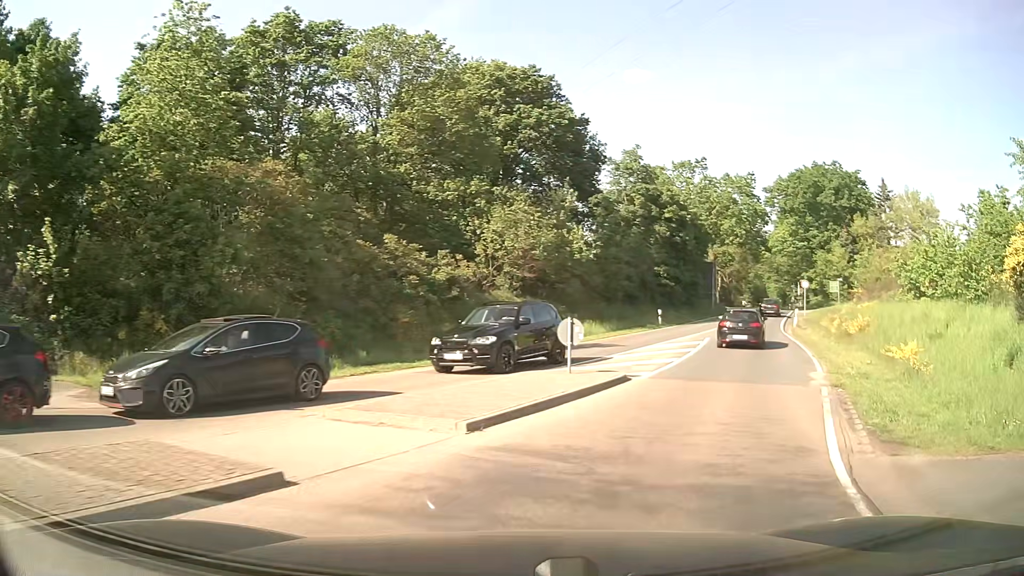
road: secondary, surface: asphalt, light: Day
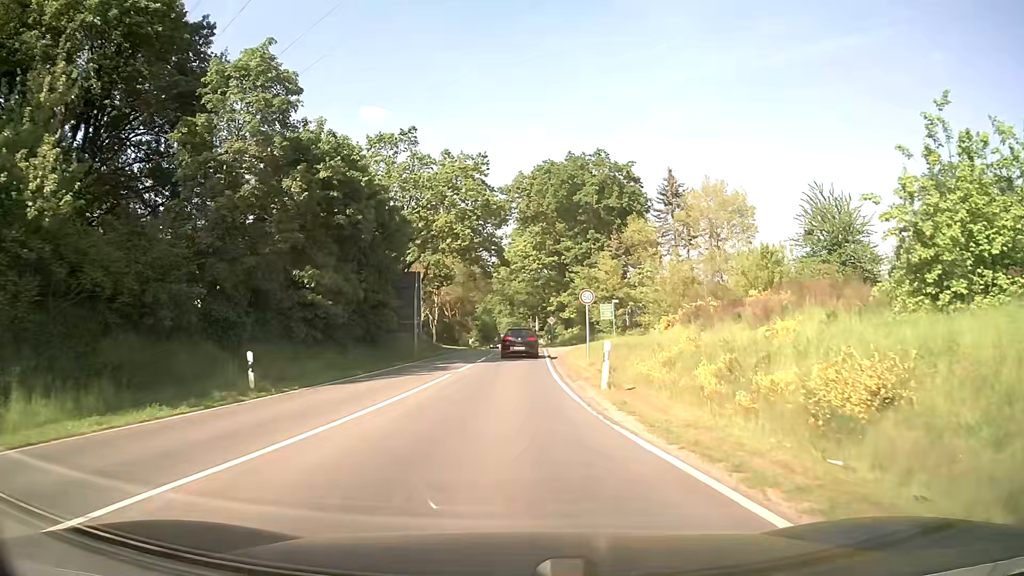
(+7.9, +24.2) m; +23°
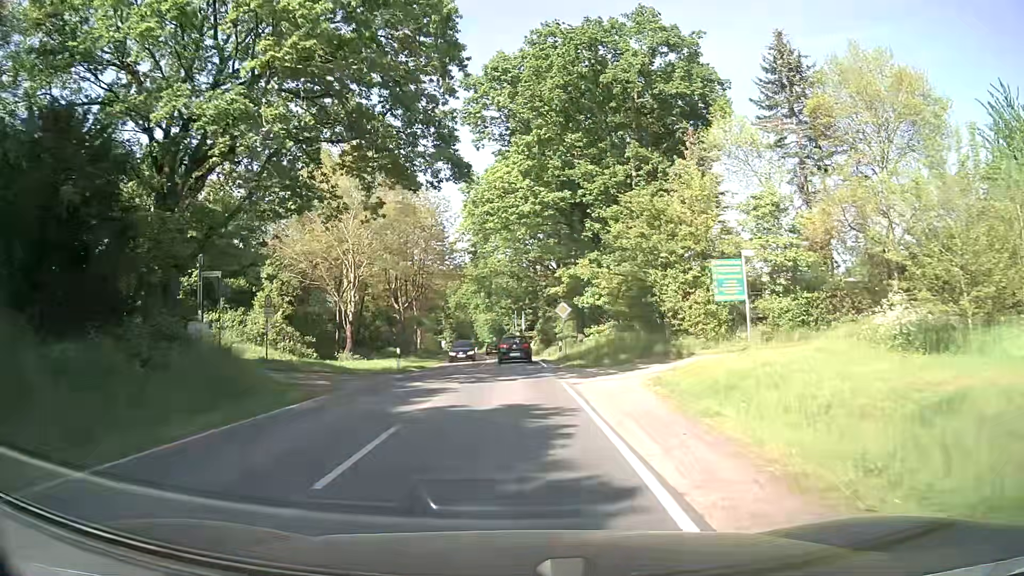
(+0.3, +34.4) m; +1°
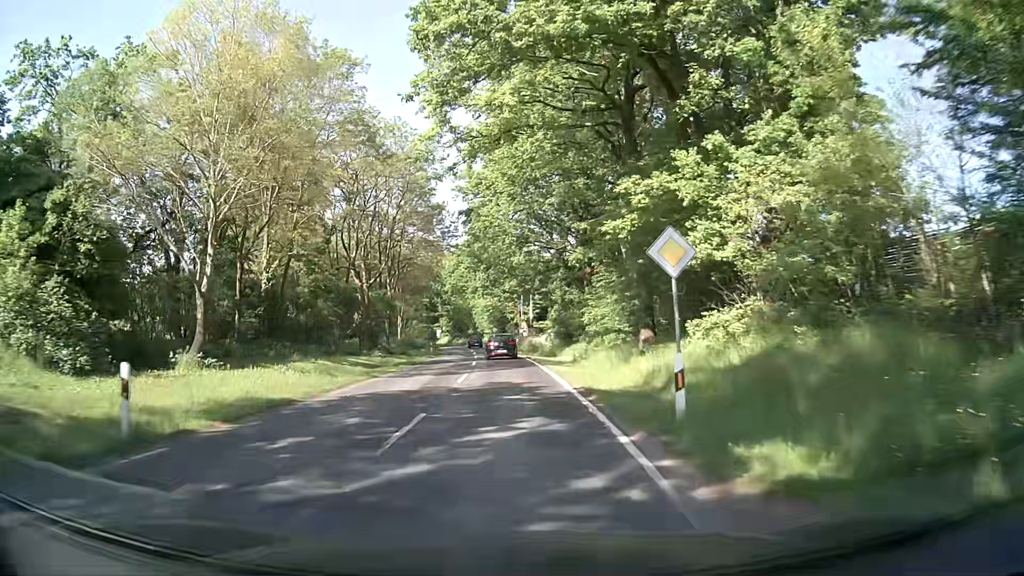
(-0.1, +22.4) m; -1°
(0, +10) (0, +20) (0, +30) (0, +40) (-1, +50) (-1, +60) (-2, +70) (-3, +80) (-5, +90) (-6, +100) m
